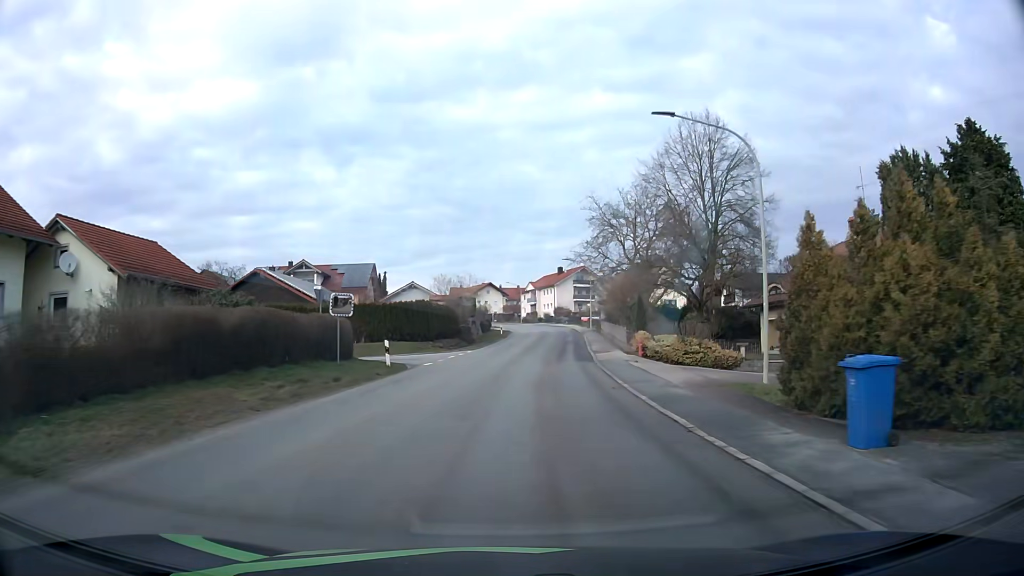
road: tertiary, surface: asphalt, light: Day
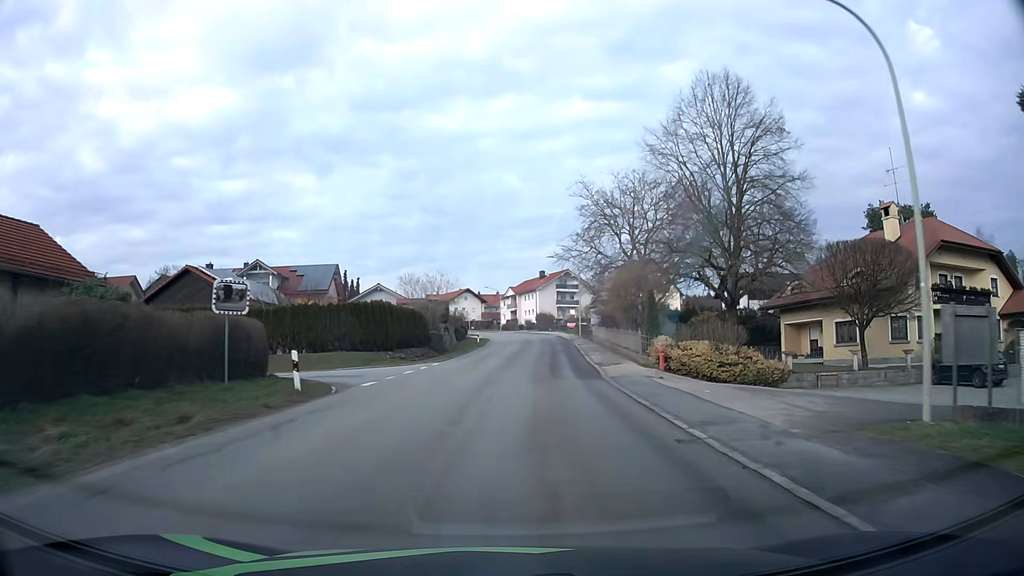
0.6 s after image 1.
(+0.2, +8.3) m; +2°
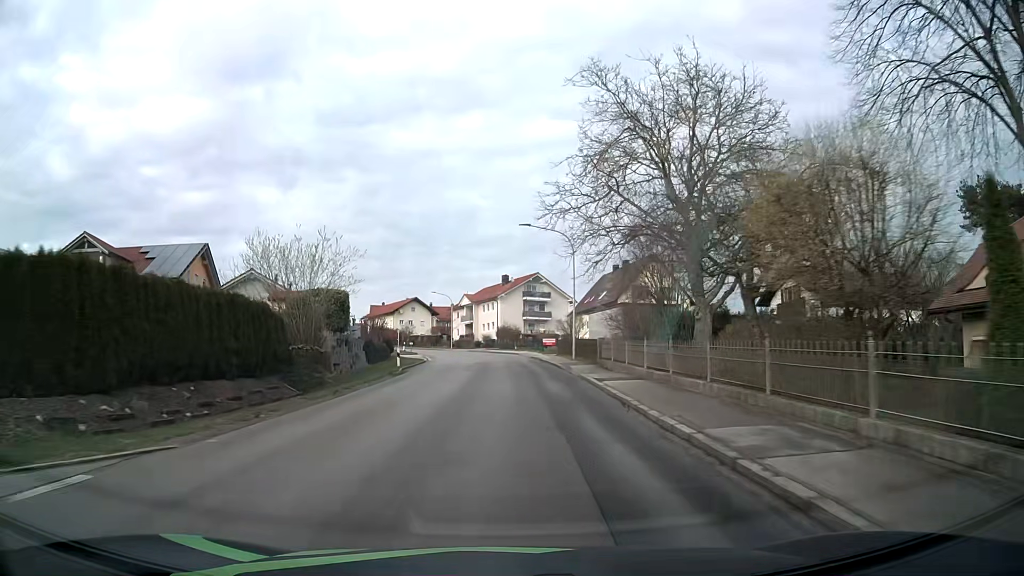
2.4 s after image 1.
(+0.8, +24.8) m; +3°
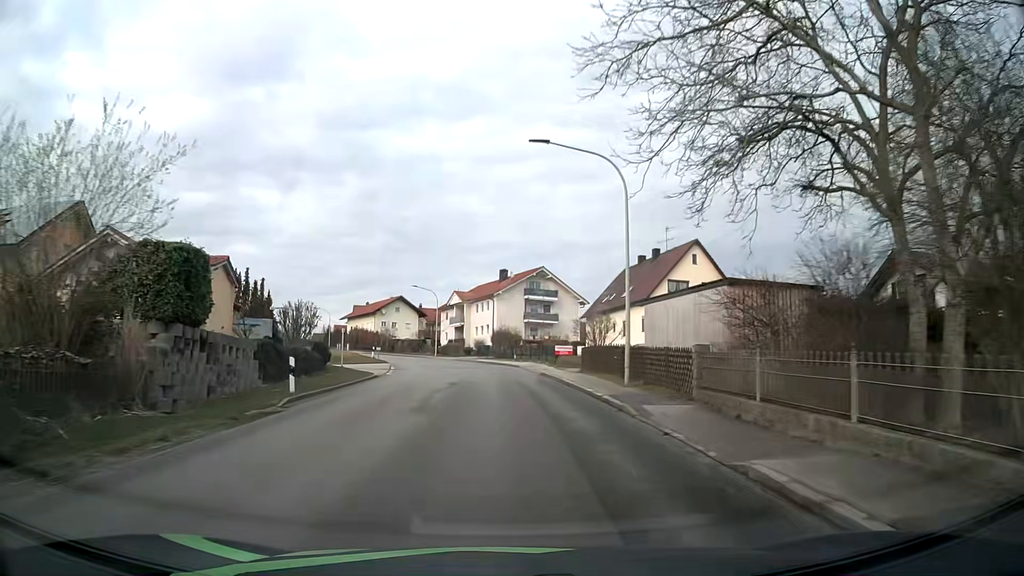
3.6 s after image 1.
(+0.1, +16.5) m; +1°
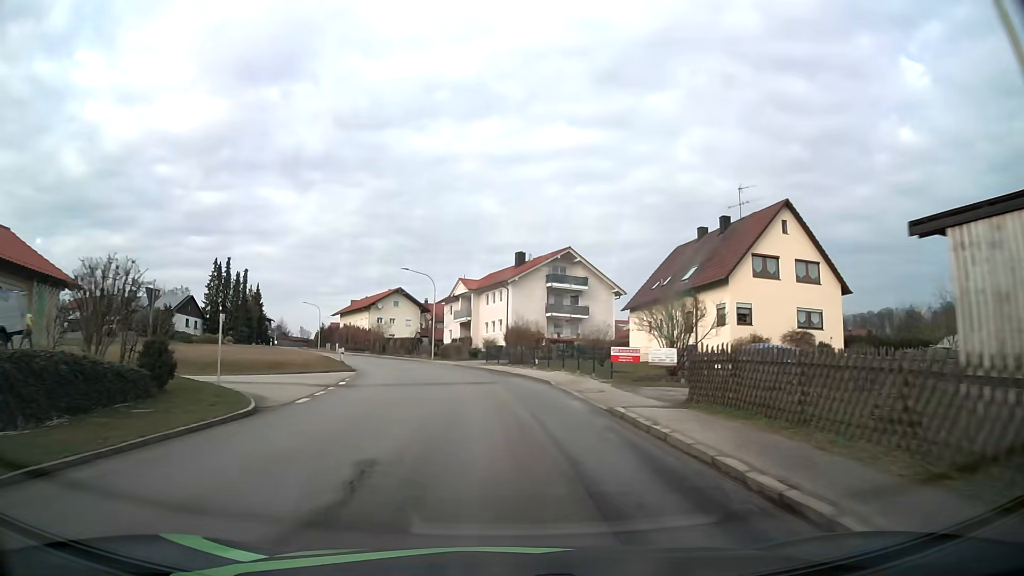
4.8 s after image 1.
(-0.2, +16.3) m; -1°
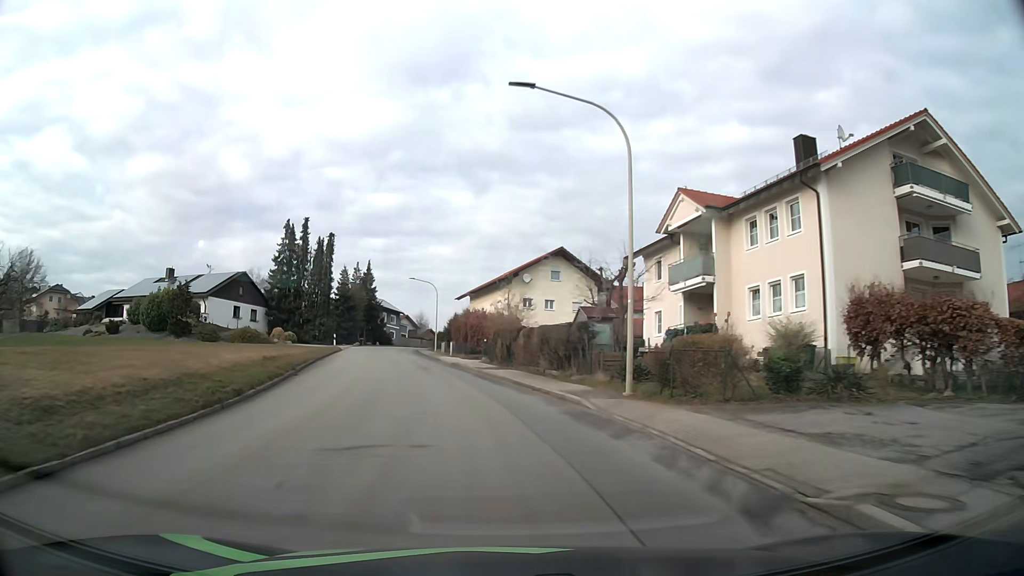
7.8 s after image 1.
(-4.3, +39.4) m; -15°
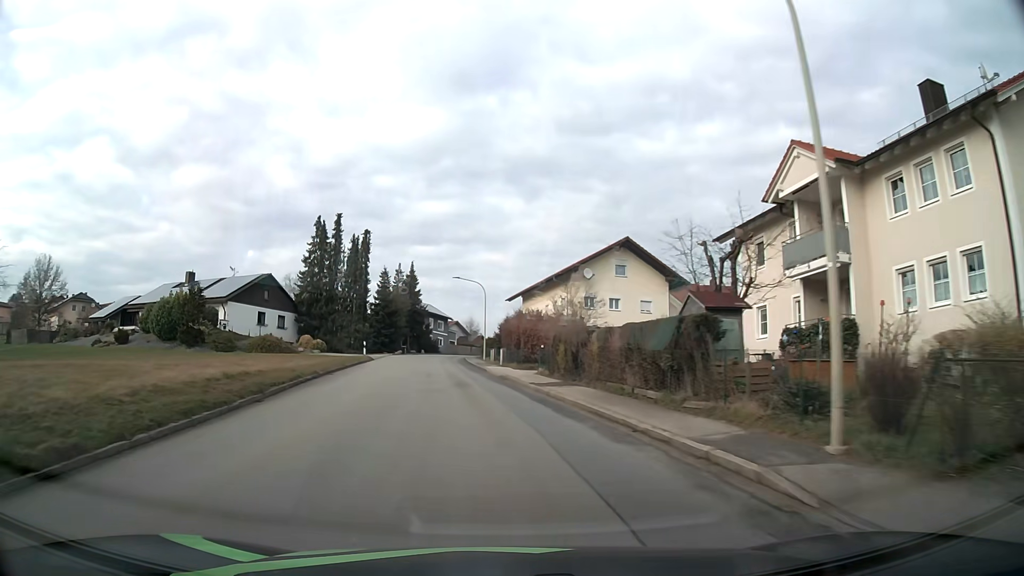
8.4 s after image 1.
(-0.3, +7.8) m; -4°
